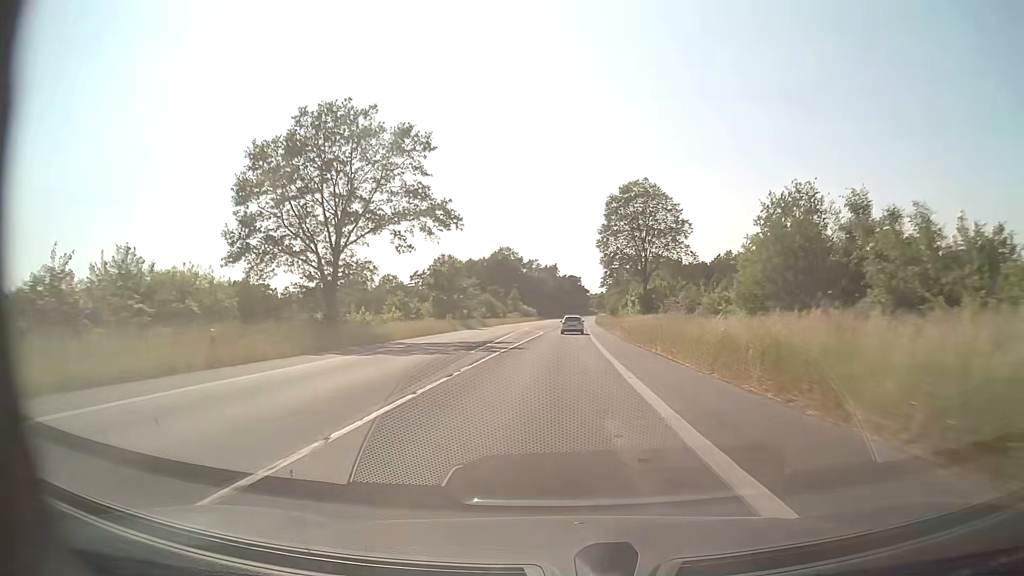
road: secondary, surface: asphalt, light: Day
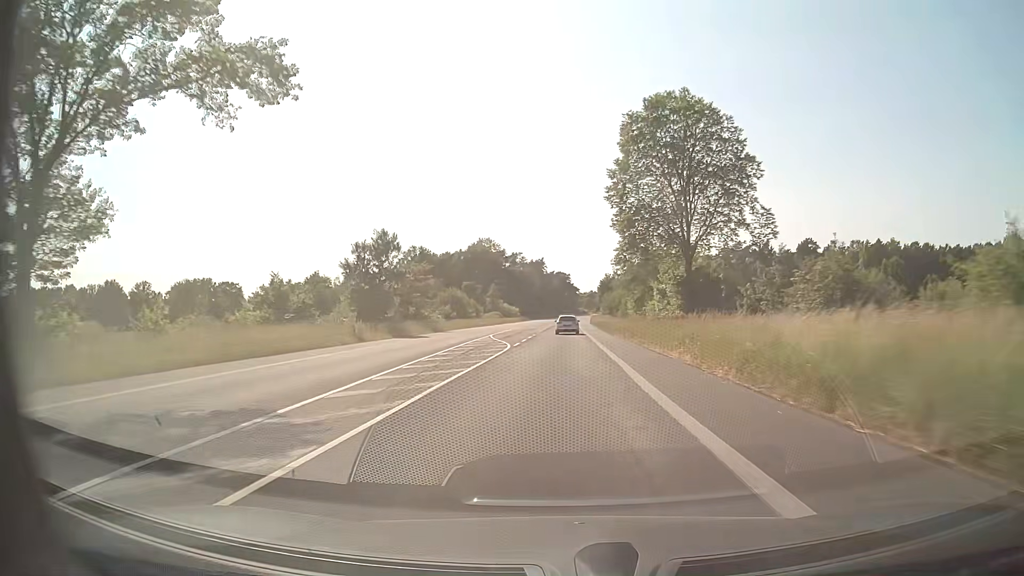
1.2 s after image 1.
(+0.2, +29.0) m; +1°
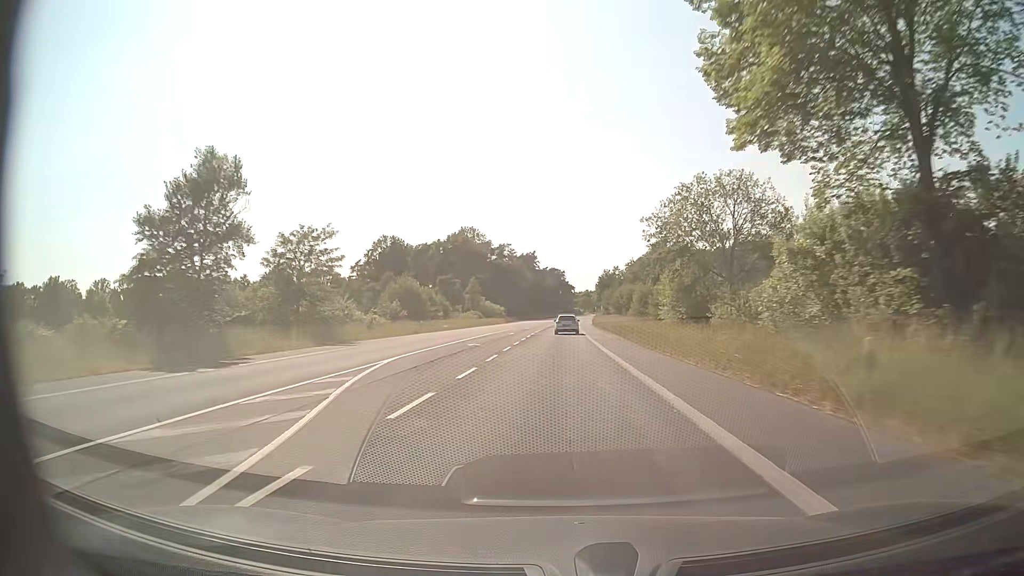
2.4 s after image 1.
(+0.2, +28.8) m; +1°
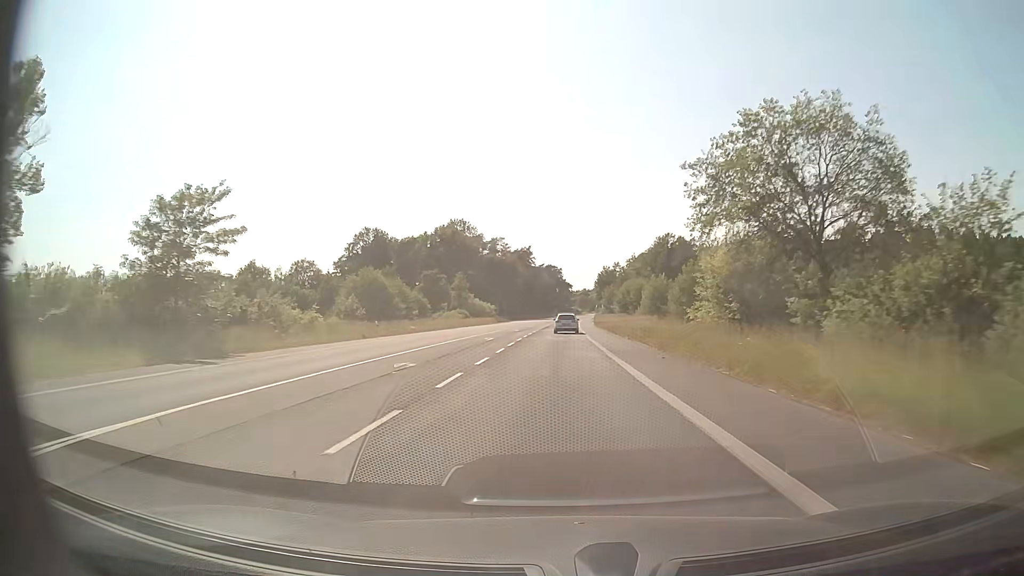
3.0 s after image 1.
(0.0, +14.3) m; 0°
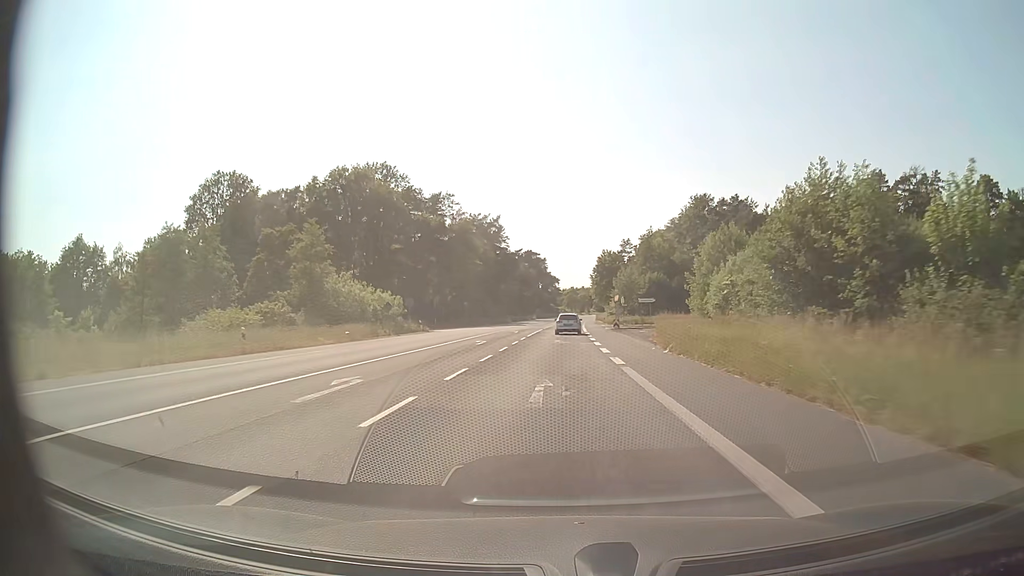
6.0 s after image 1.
(+0.8, +70.7) m; +1°
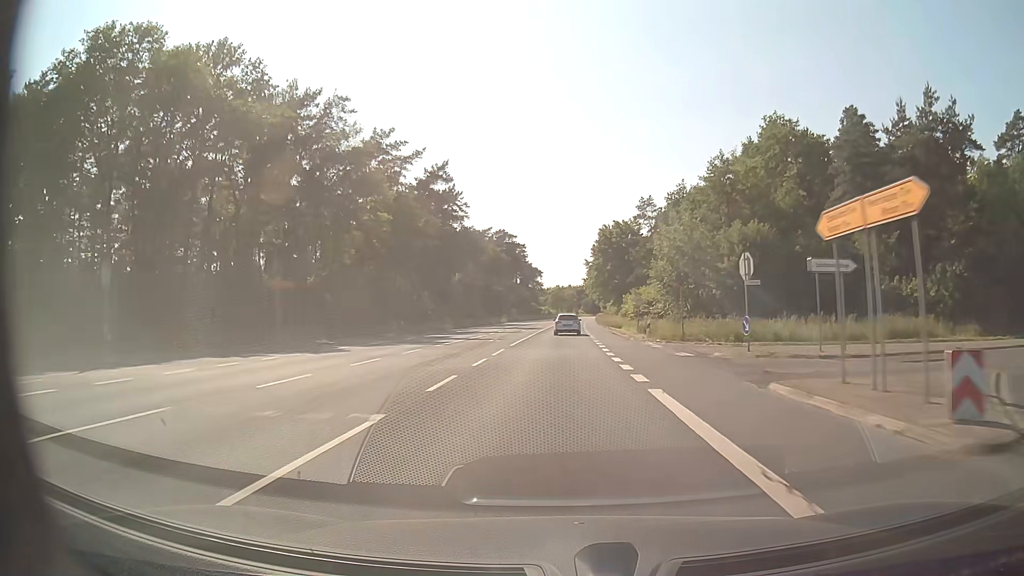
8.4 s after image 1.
(+0.6, +55.6) m; +1°
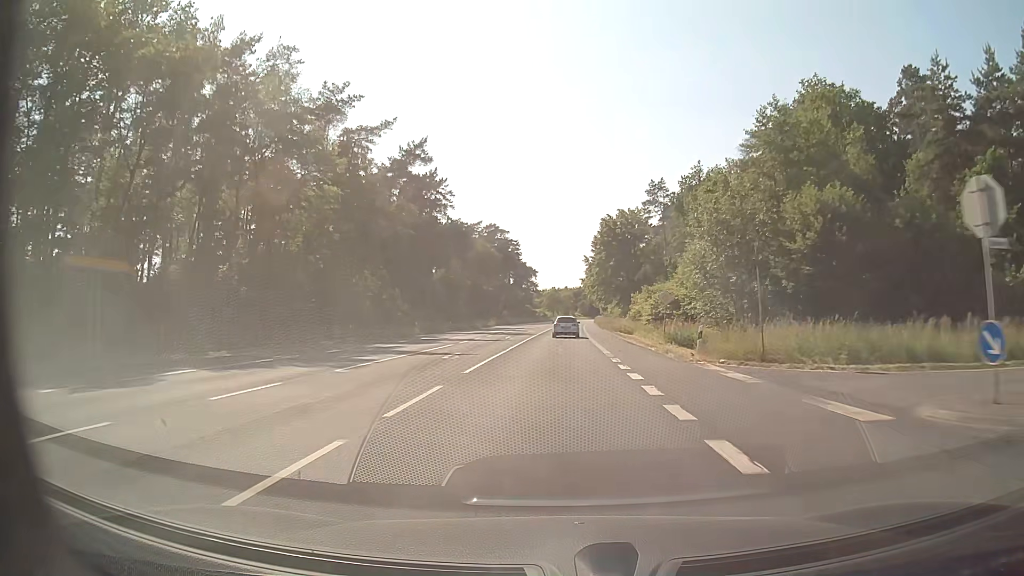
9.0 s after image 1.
(0.0, +13.9) m; 0°
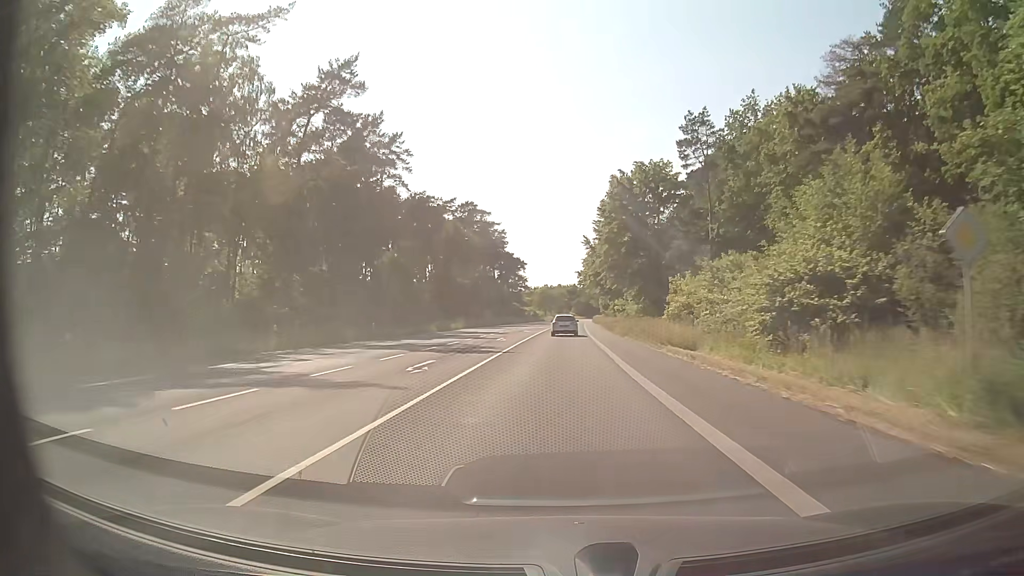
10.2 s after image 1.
(+0.1, +28.1) m; 0°
(0, +10) (0, +20) (0, +30) (0, +40) (+1, +50) (+1, +60) (+1, +70) (+1, +80) (+2, +90) (+2, +100) m
